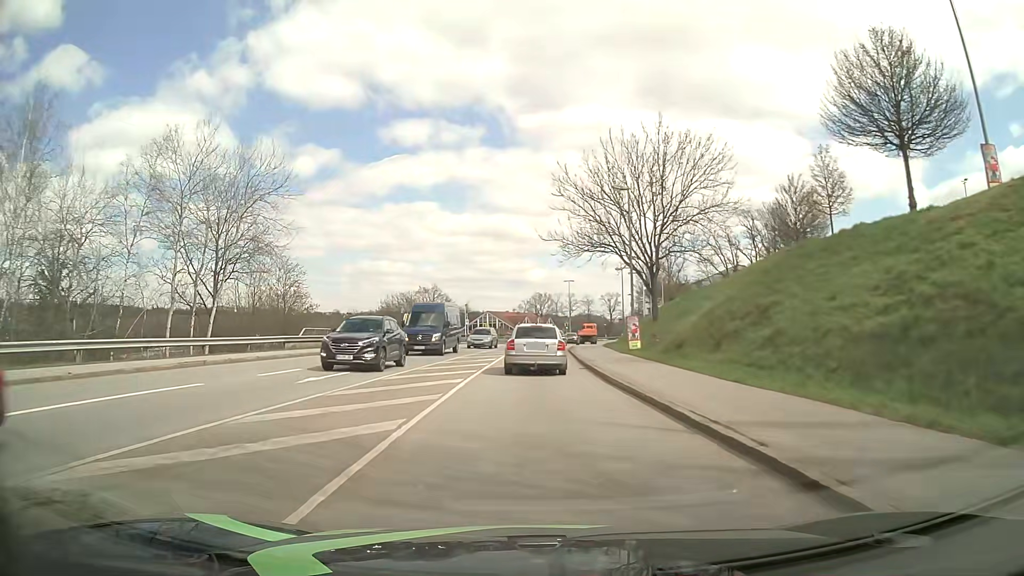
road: tertiary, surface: asphalt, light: Day
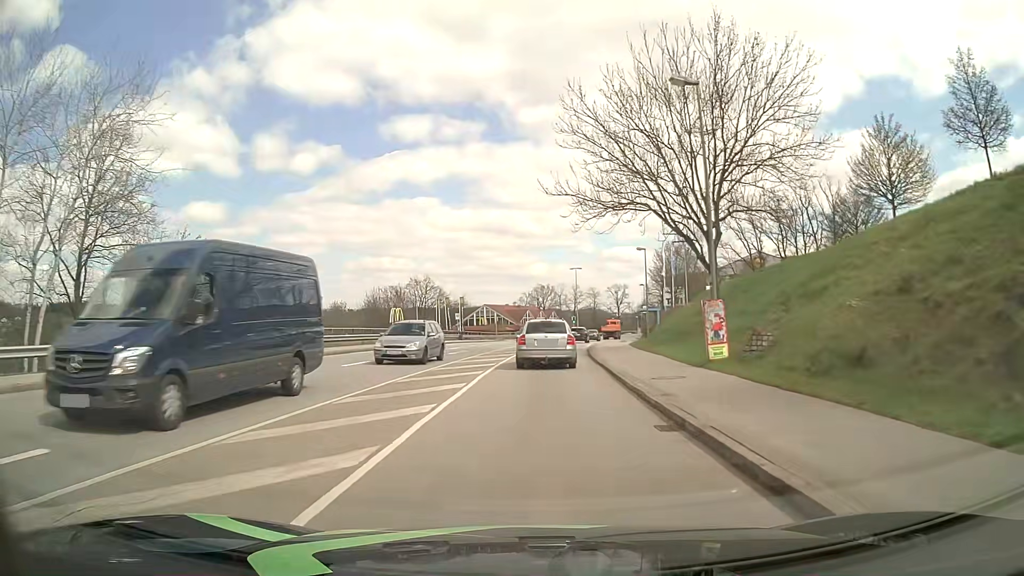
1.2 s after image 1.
(0.0, +13.9) m; 0°
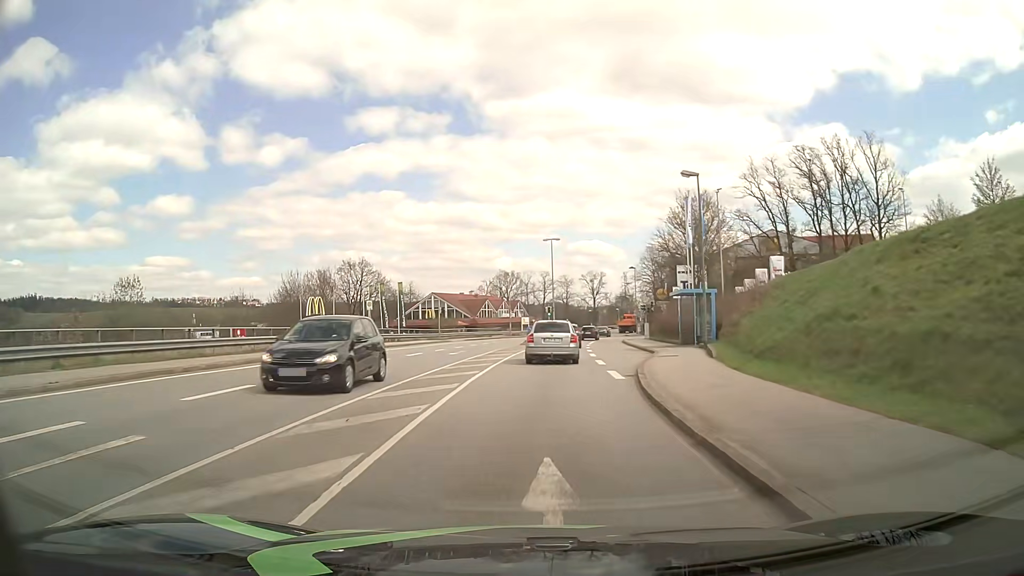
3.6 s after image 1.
(+0.6, +28.1) m; +3°
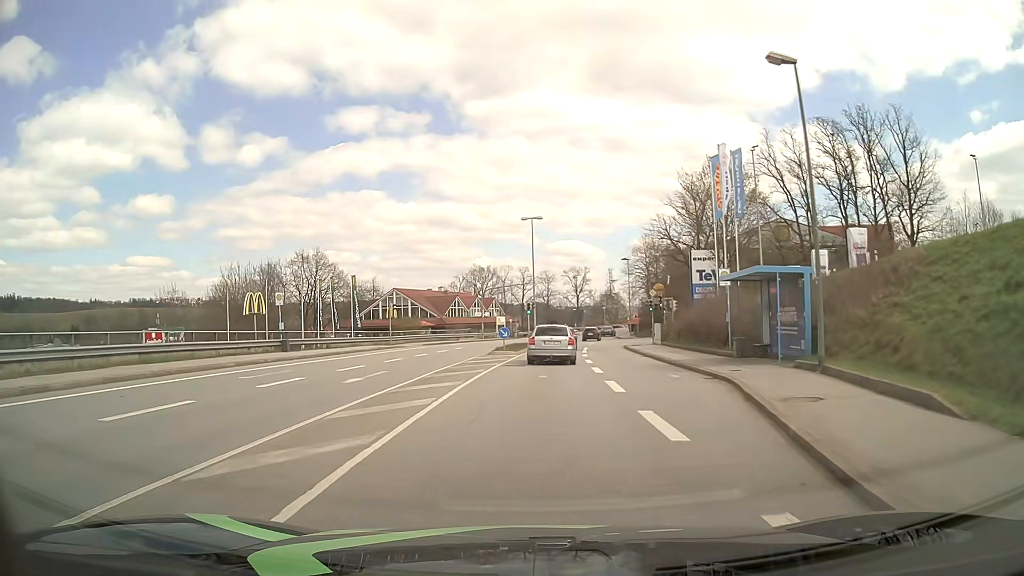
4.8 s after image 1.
(+0.2, +14.3) m; +2°
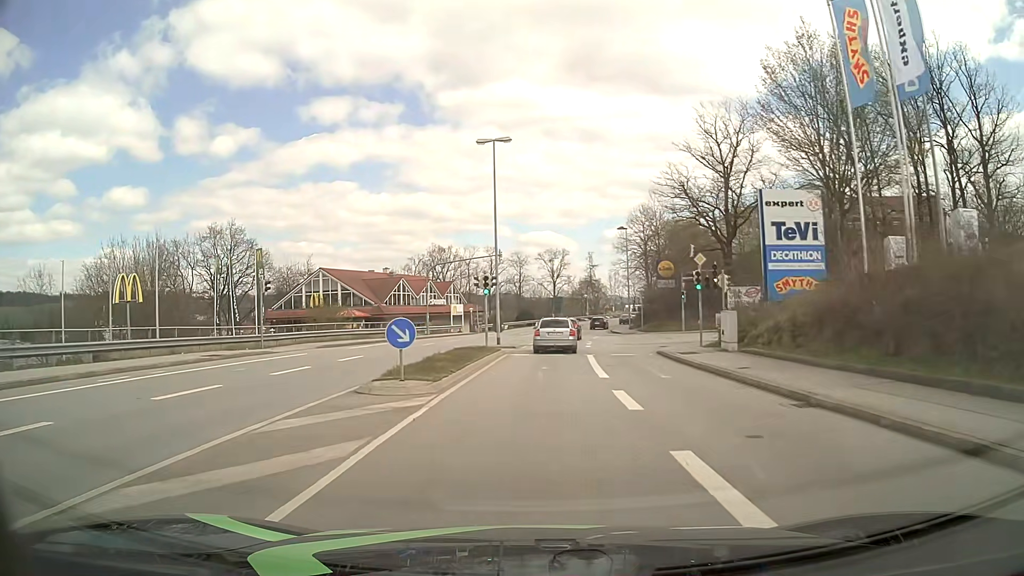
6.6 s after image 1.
(+0.4, +21.8) m; +2°
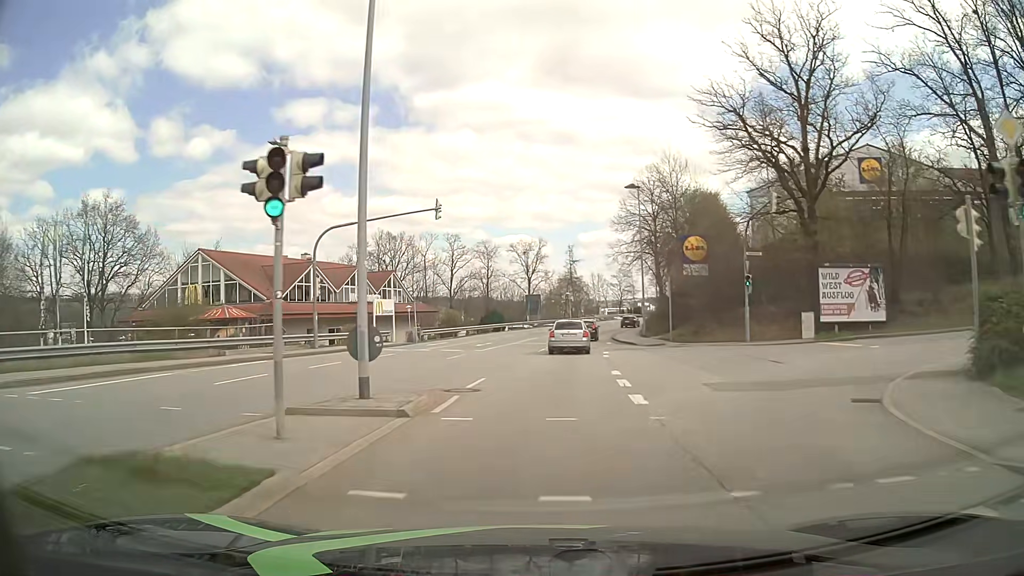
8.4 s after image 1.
(+0.4, +22.5) m; +2°
